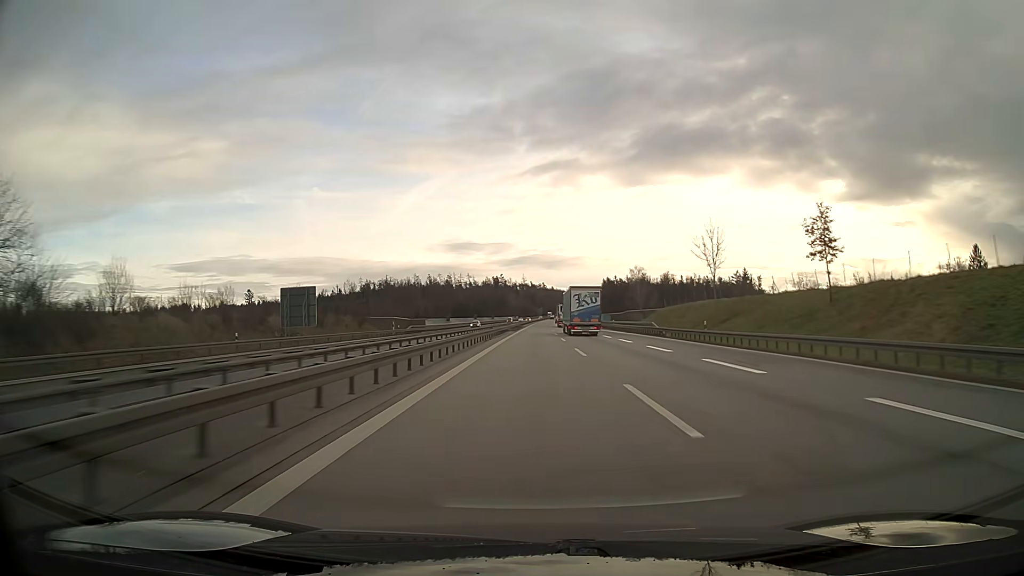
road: motorway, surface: asphalt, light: Day
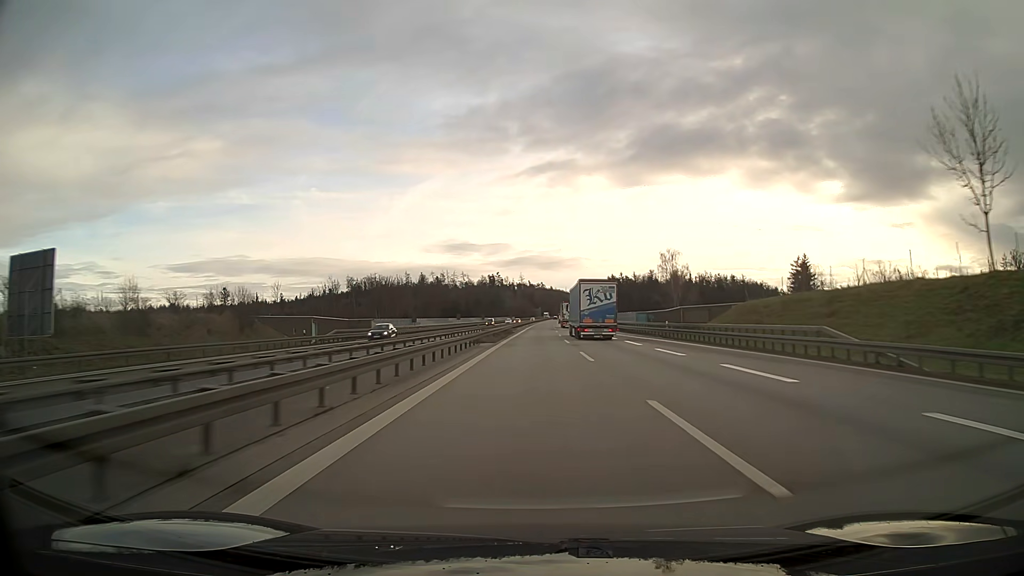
(0.0, +38.1) m; 0°
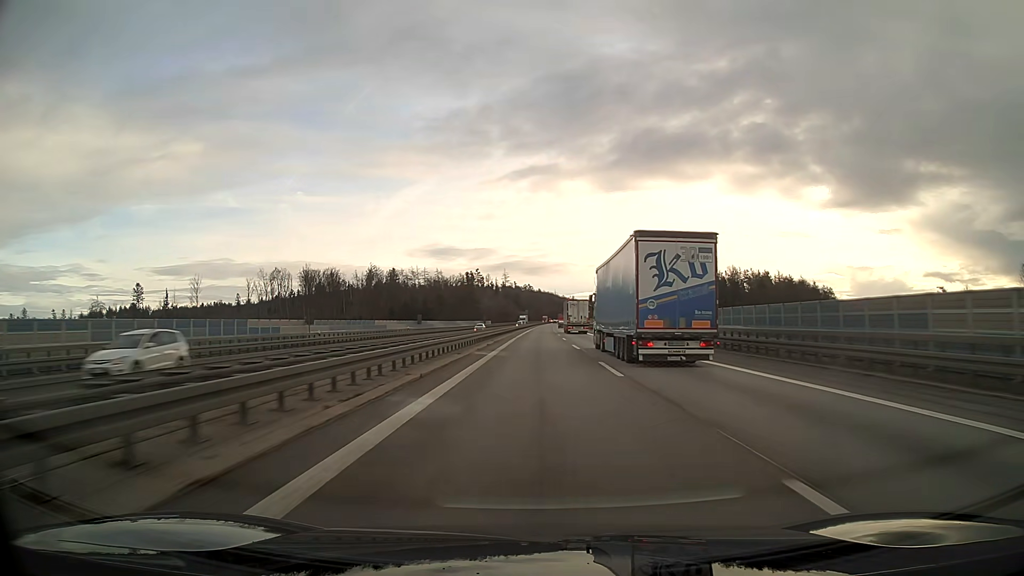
(+0.9, +95.0) m; +1°
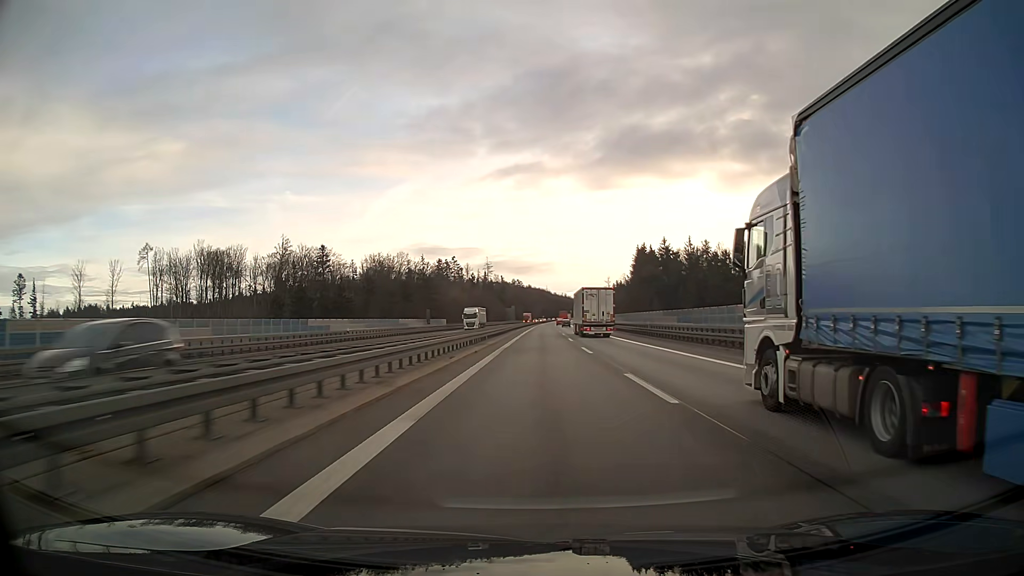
(+0.7, +95.0) m; +1°
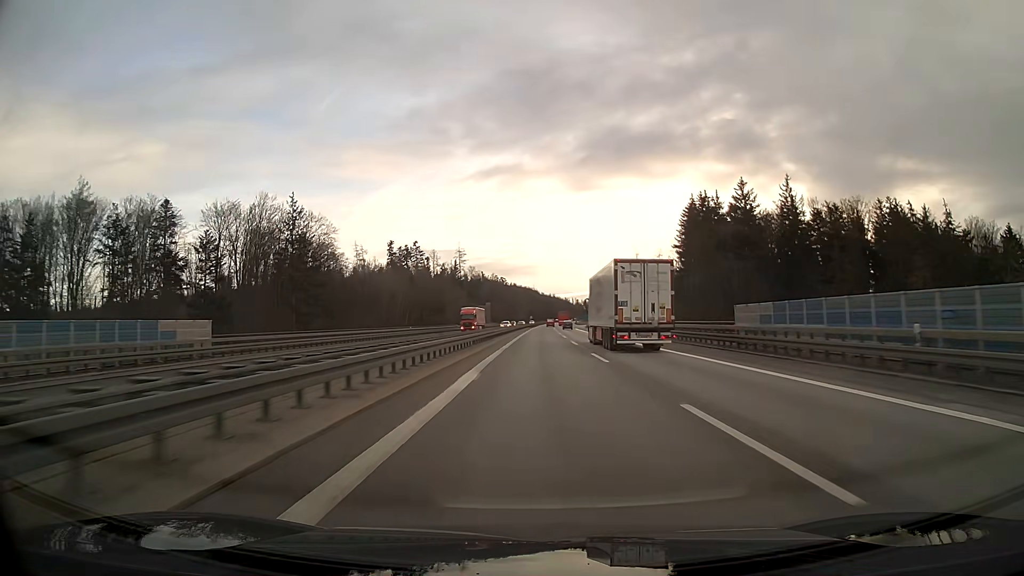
(+0.9, +94.9) m; +1°
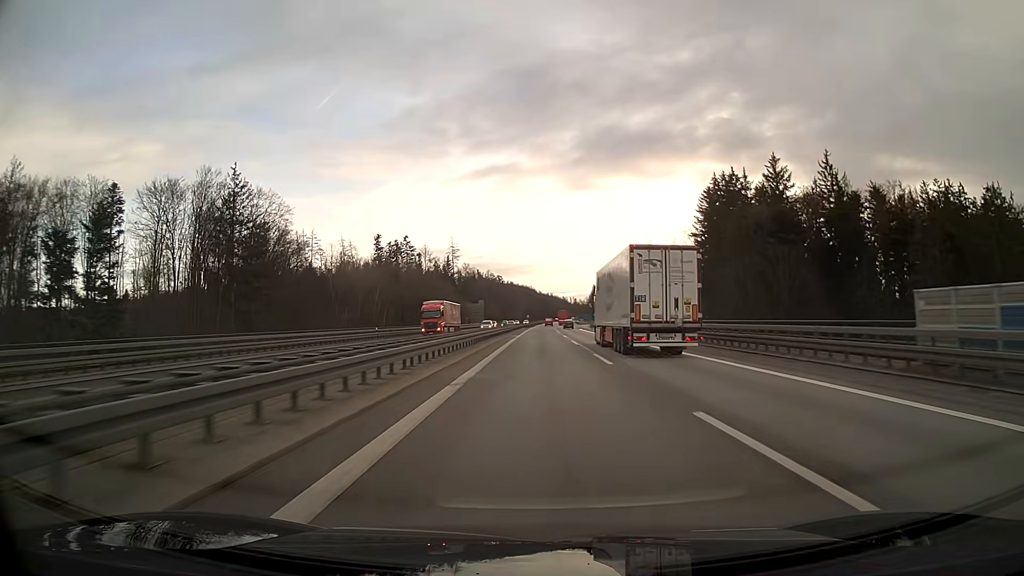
(0.0, +19.0) m; 0°
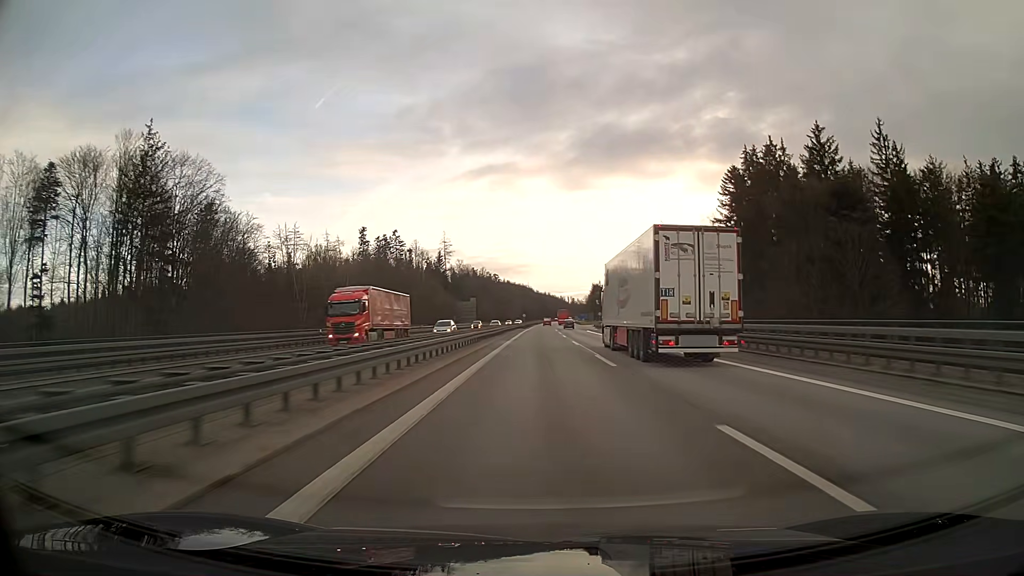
(0.0, +19.0) m; 0°
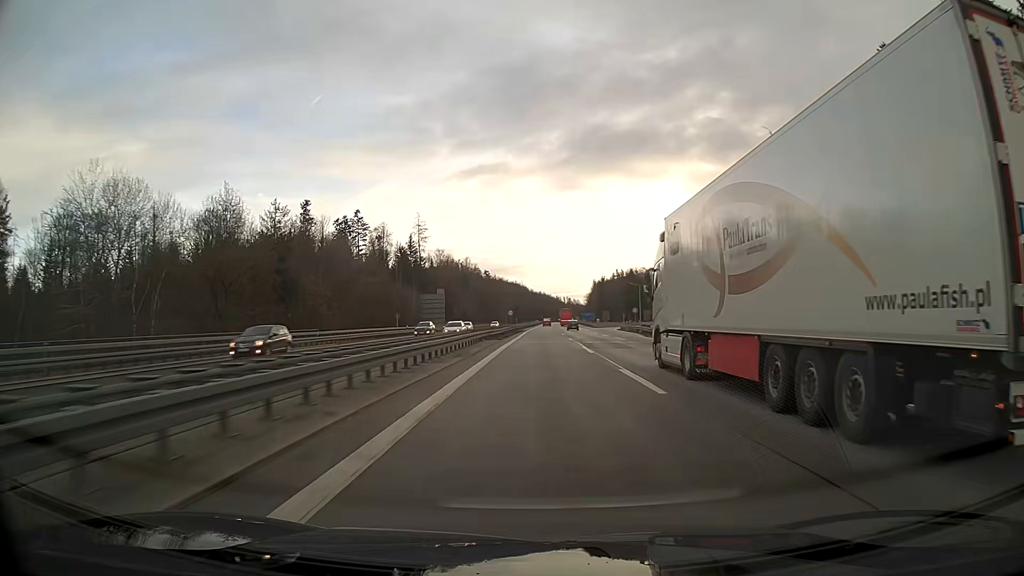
(+0.3, +57.1) m; +1°
